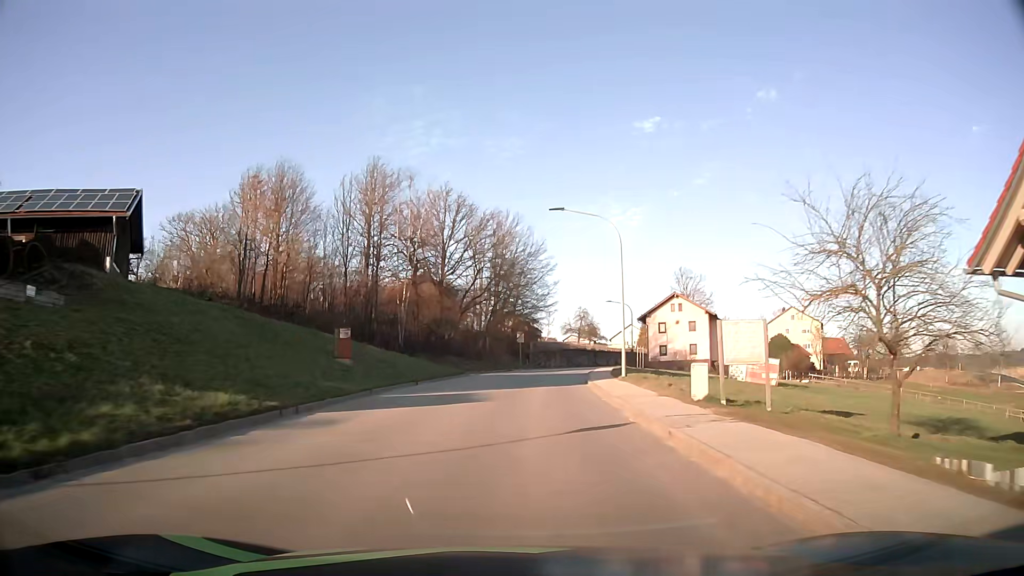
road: tertiary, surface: asphalt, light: Day
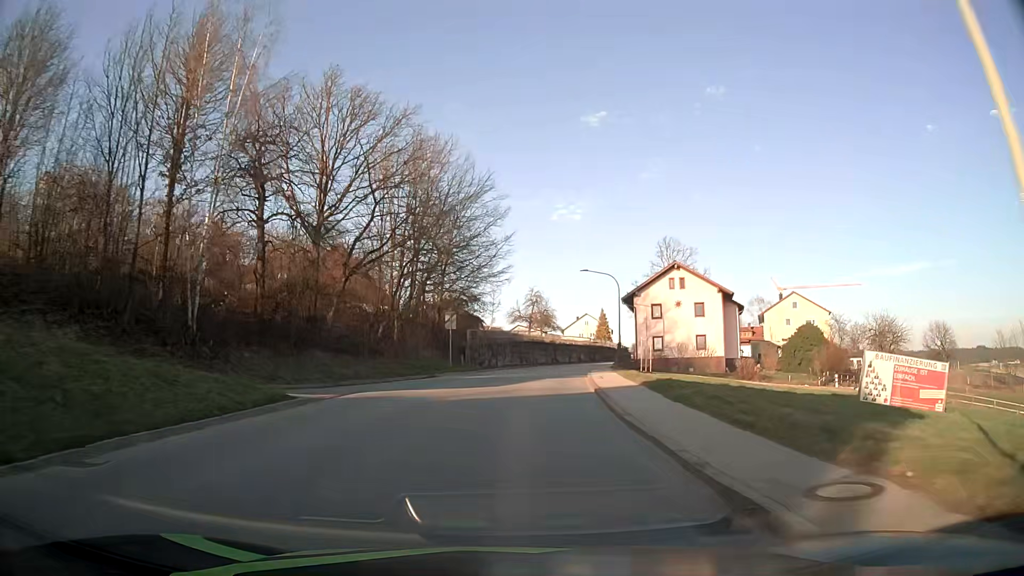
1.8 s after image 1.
(+1.1, +24.6) m; +5°
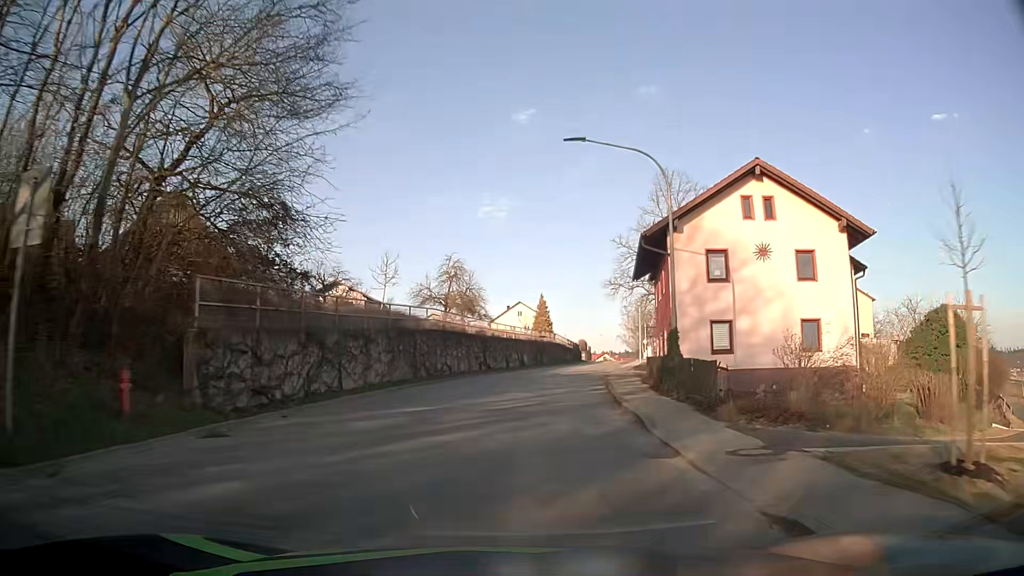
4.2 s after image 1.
(+1.7, +32.5) m; +7°
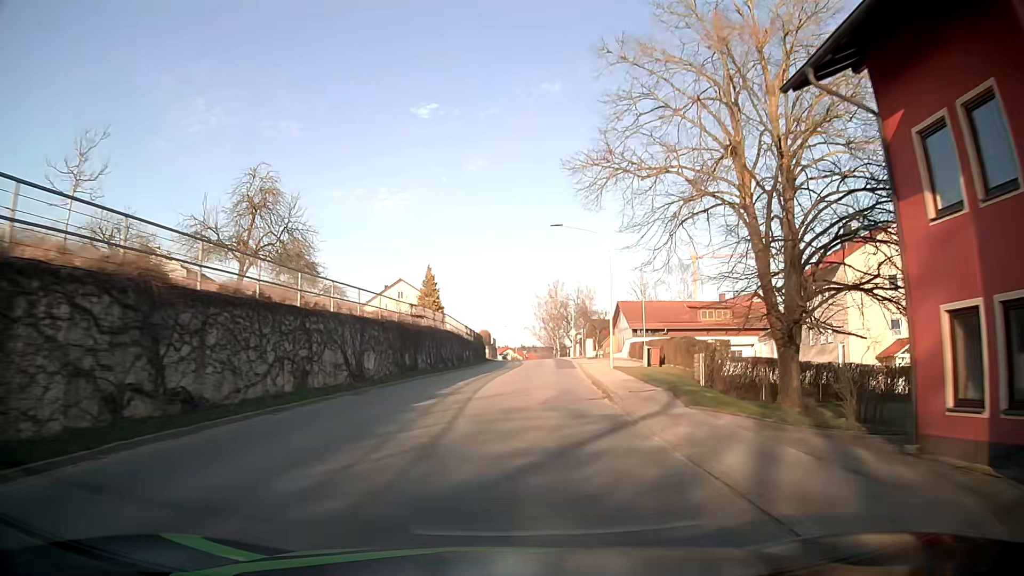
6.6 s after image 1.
(+2.4, +32.3) m; +8°
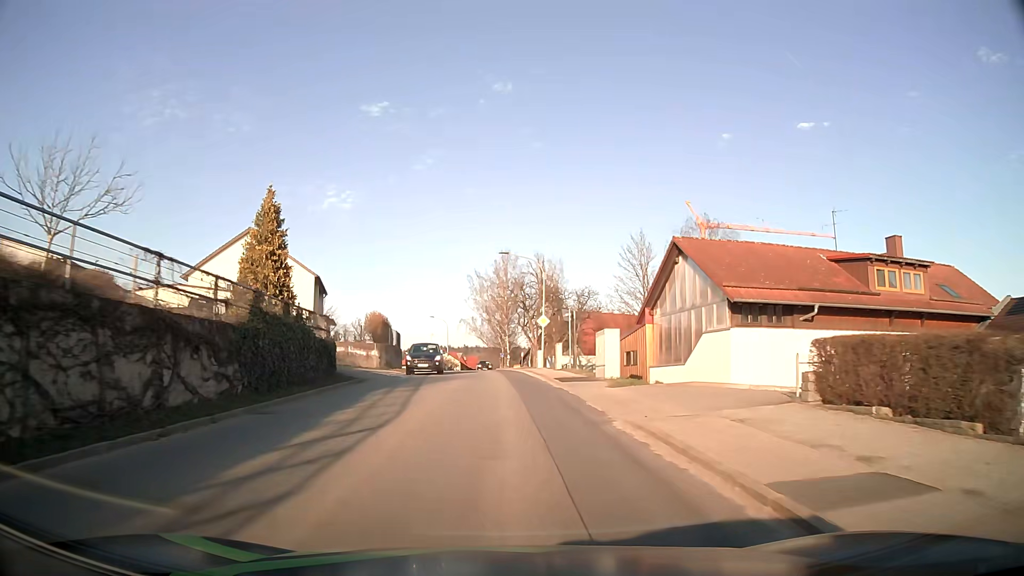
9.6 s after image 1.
(+2.3, +39.8) m; +4°
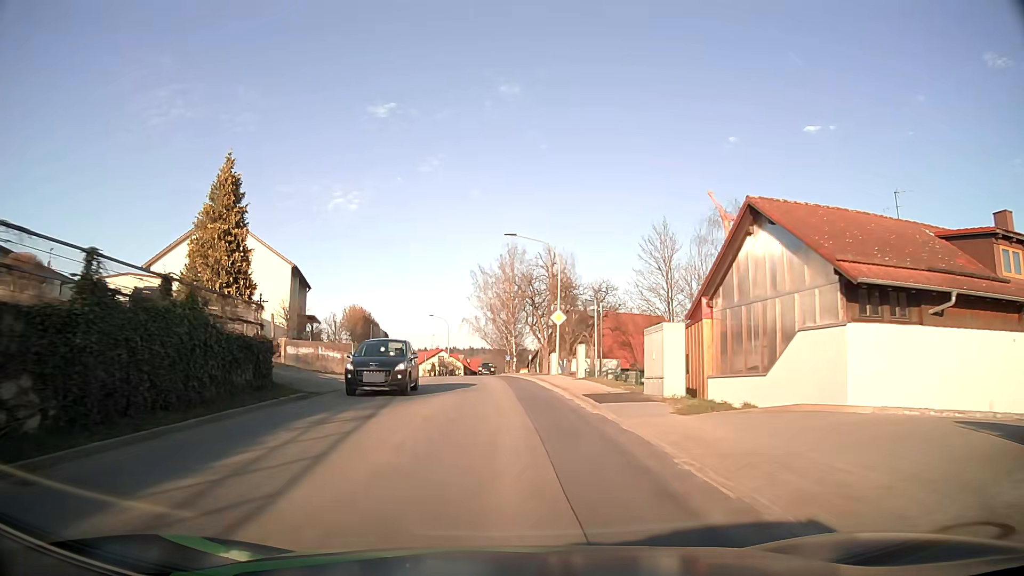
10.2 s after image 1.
(0.0, +7.8) m; 0°
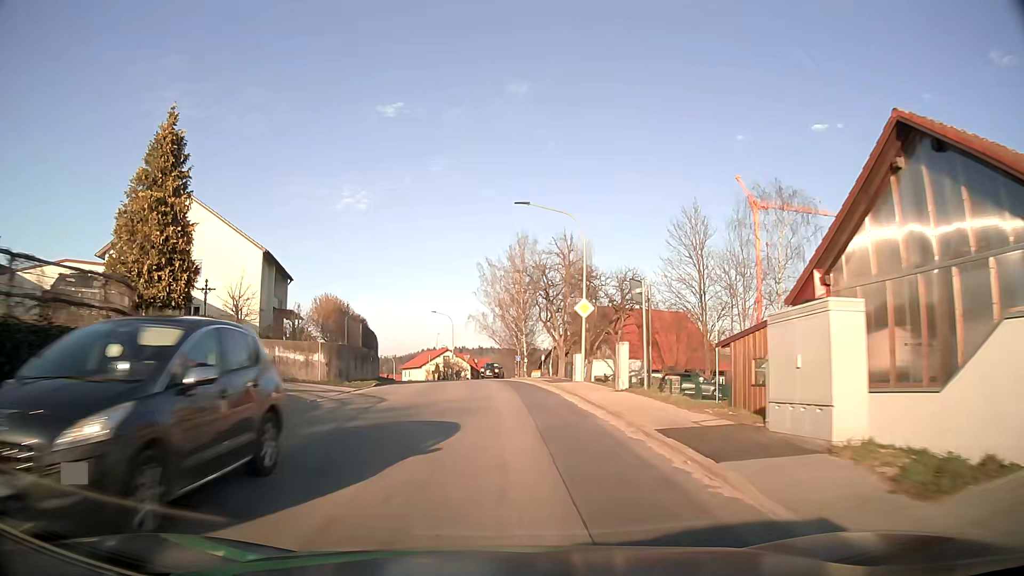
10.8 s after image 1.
(0.0, +7.7) m; -1°
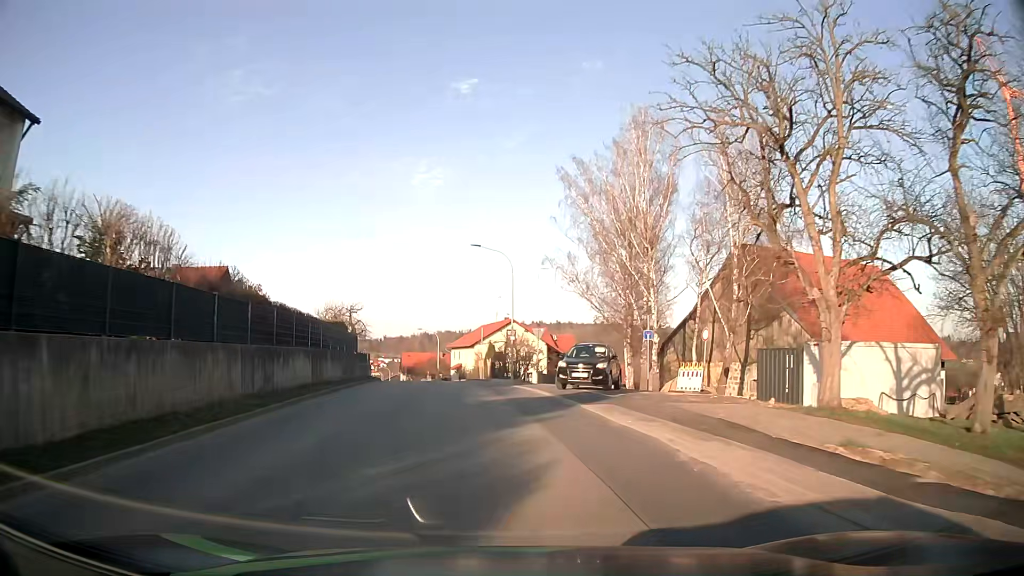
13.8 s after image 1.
(-1.7, +37.4) m; -6°
(0, +10) (-1, +20) (-2, +30) (-3, +40) (-5, +50) (-7, +60) (-8, +69) (-10, +79) (-13, +89) (-15, +99) m
